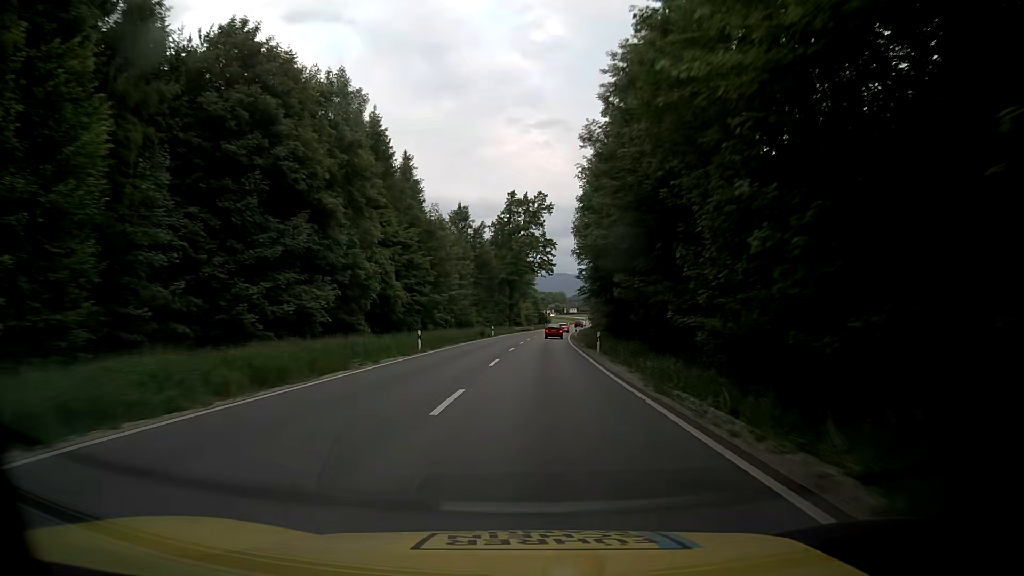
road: primary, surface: asphalt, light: Day
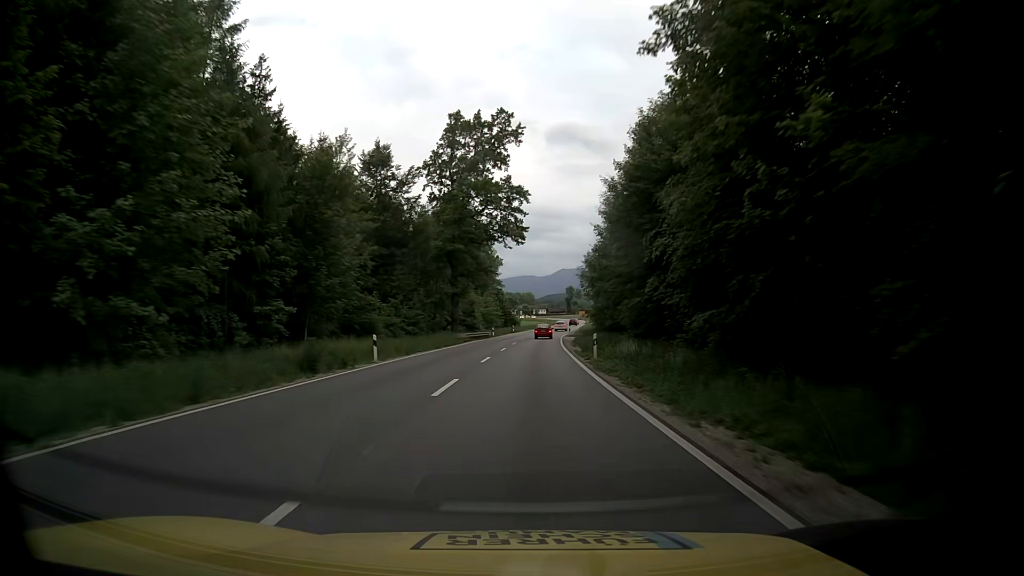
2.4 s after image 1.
(+1.1, +45.1) m; +3°
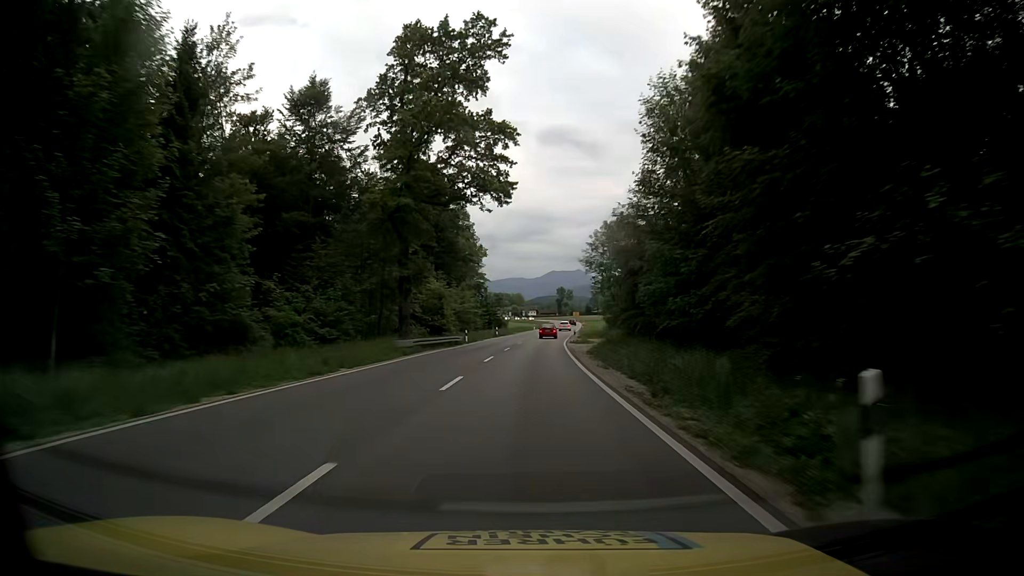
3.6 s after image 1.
(+0.3, +22.5) m; +1°
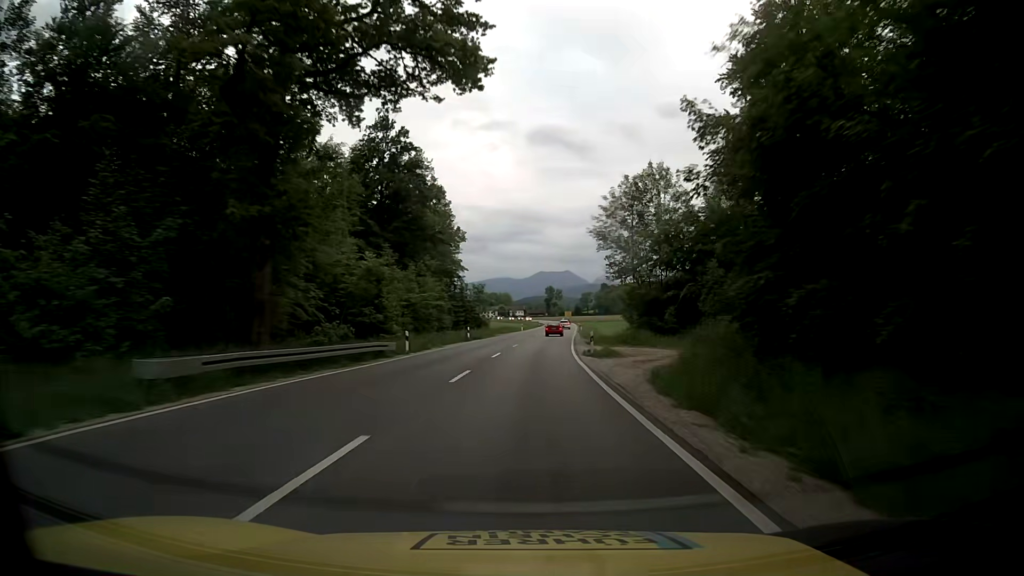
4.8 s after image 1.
(+0.2, +22.5) m; +1°
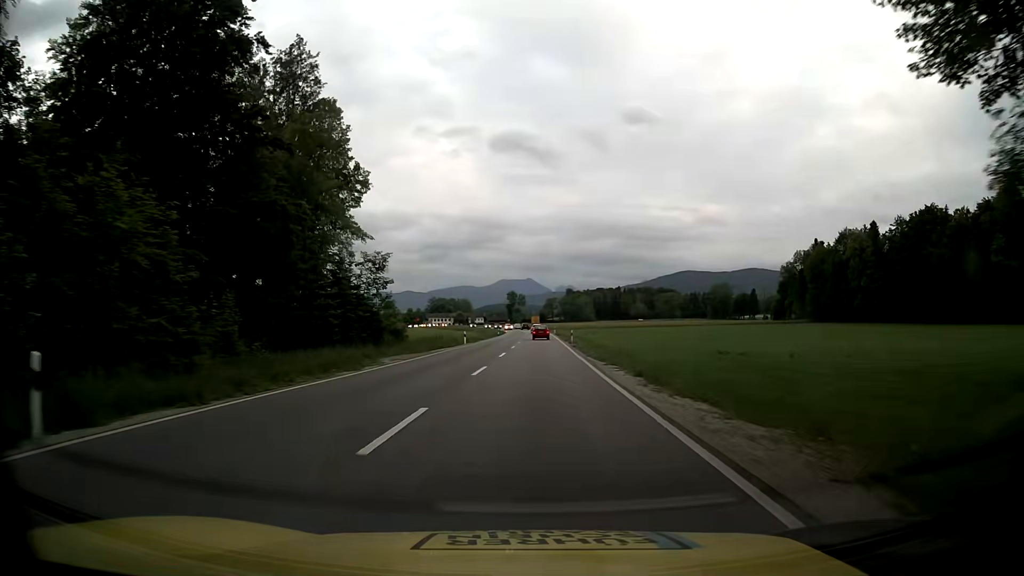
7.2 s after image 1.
(+1.4, +44.9) m; +3°
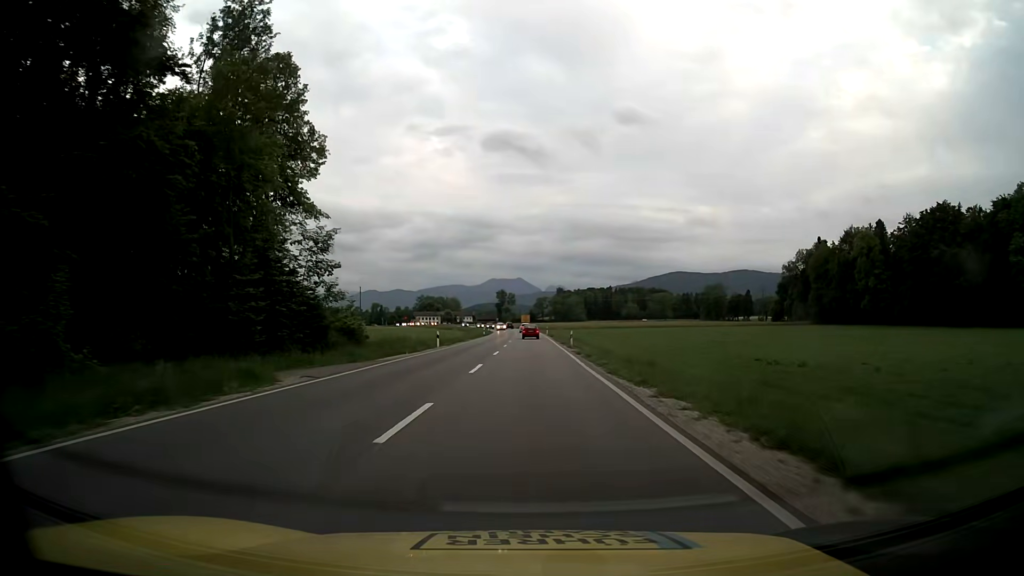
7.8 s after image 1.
(+0.1, +11.2) m; +1°
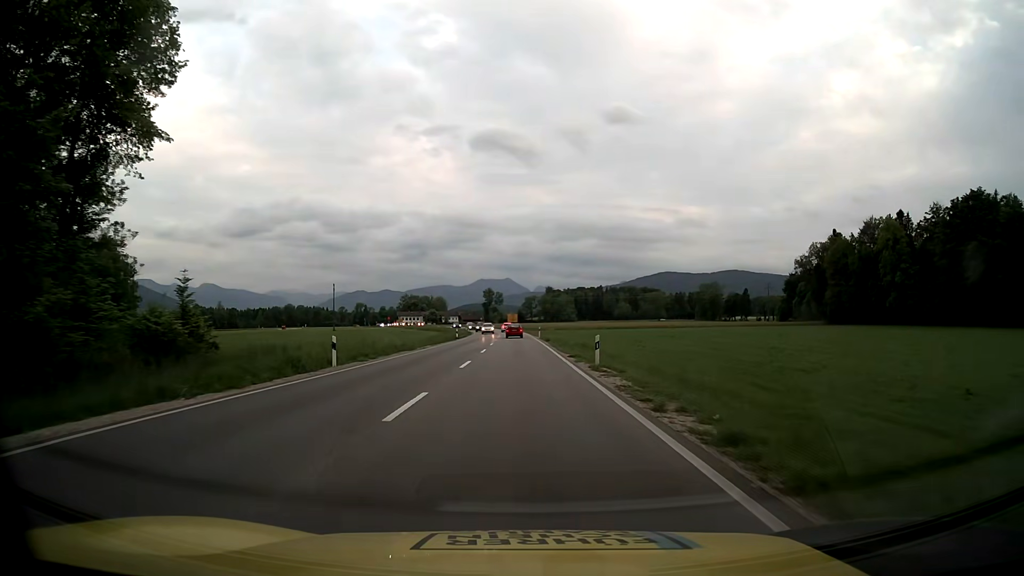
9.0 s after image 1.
(+0.3, +22.5) m; +1°
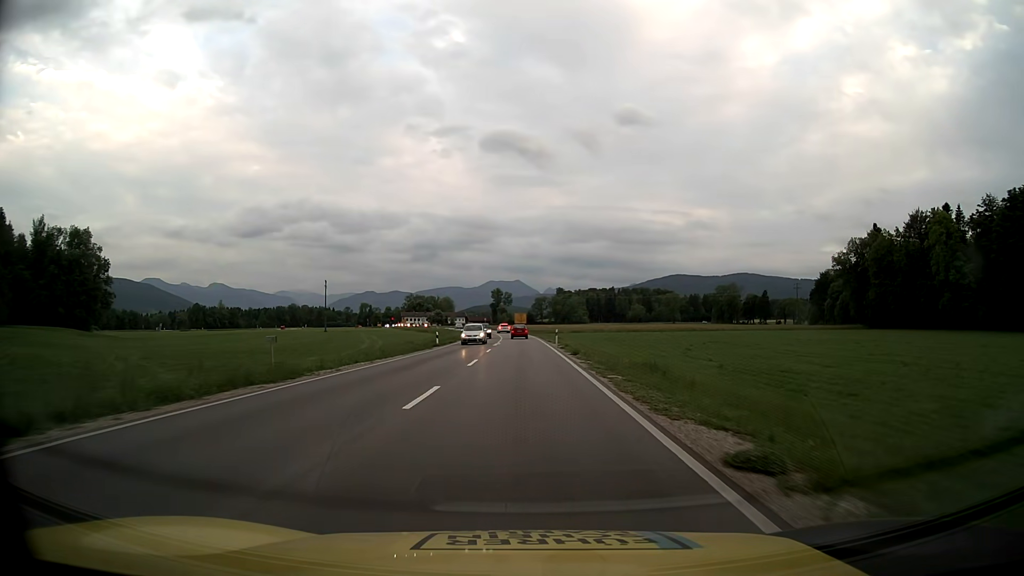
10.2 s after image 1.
(-0.2, +22.5) m; -1°
(0, +10) (0, +20) (0, +30) (0, +40) (0, +50) (0, +60) (-1, +70) (-1, +80) (-2, +90) (-2, +100) m
